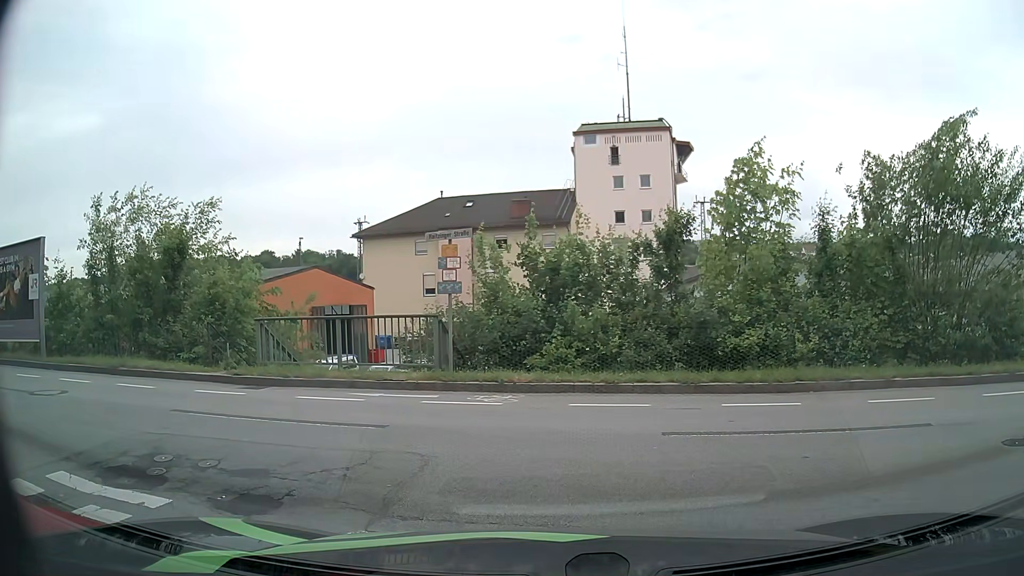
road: residential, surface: asphalt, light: Day
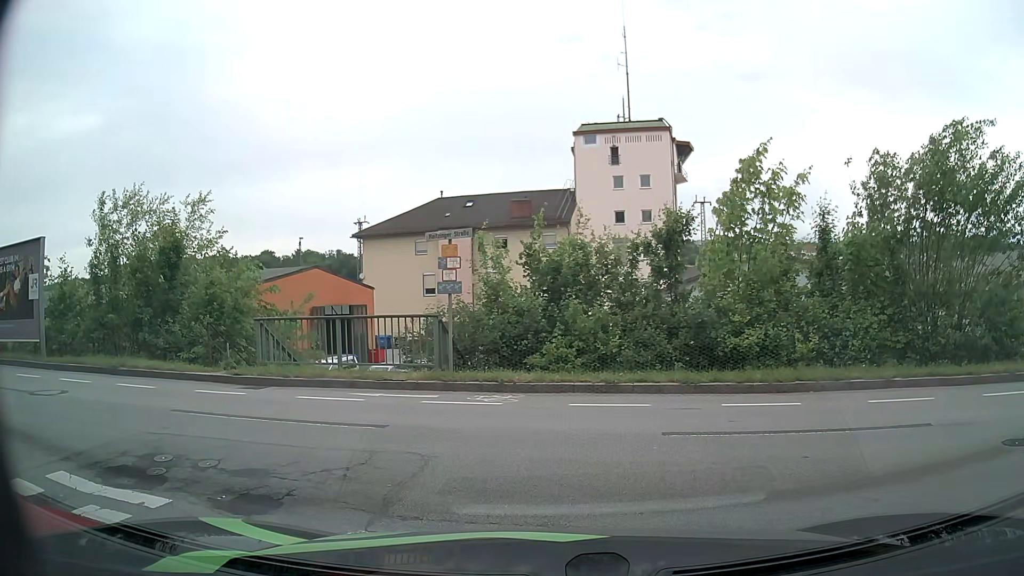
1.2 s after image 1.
(0.0, 0.0) m; 0°
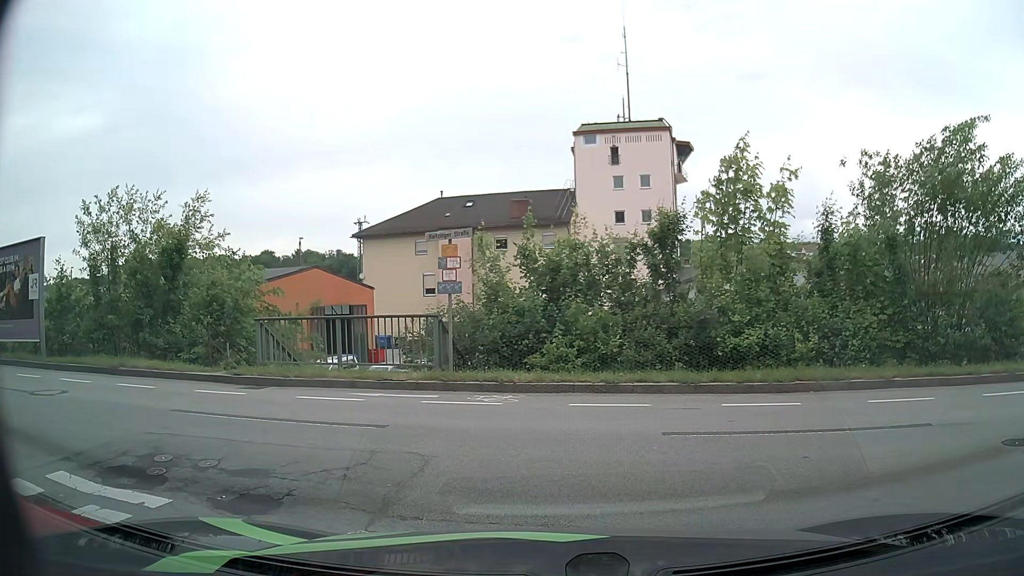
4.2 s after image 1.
(0.0, 0.0) m; 0°
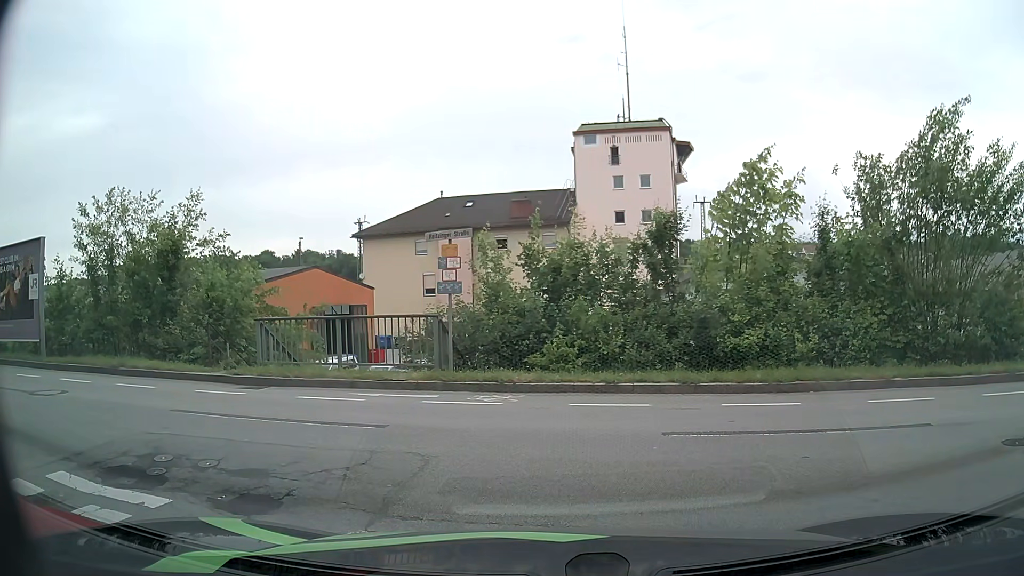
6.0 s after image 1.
(0.0, 0.0) m; 0°
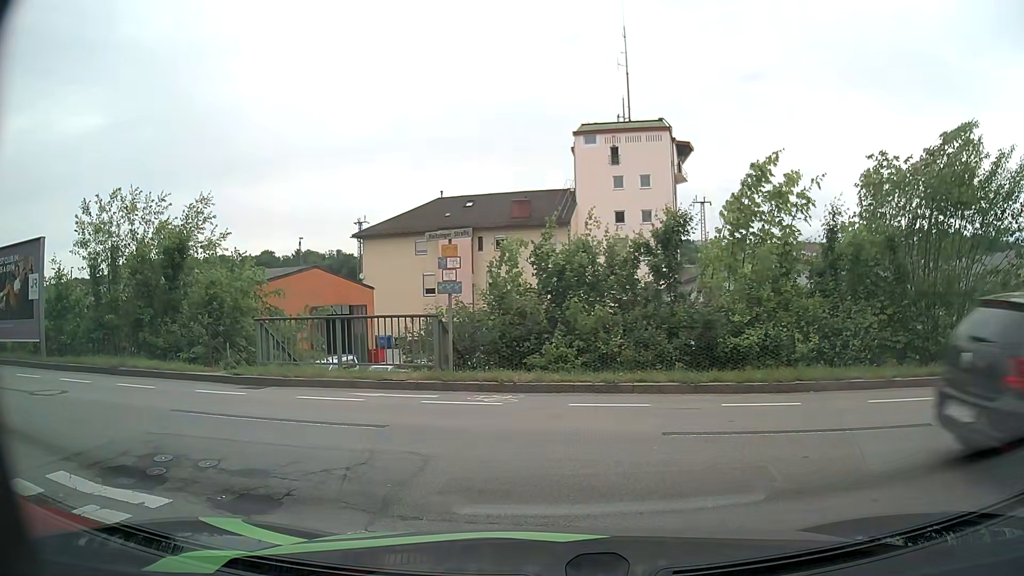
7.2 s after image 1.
(0.0, 0.0) m; 0°
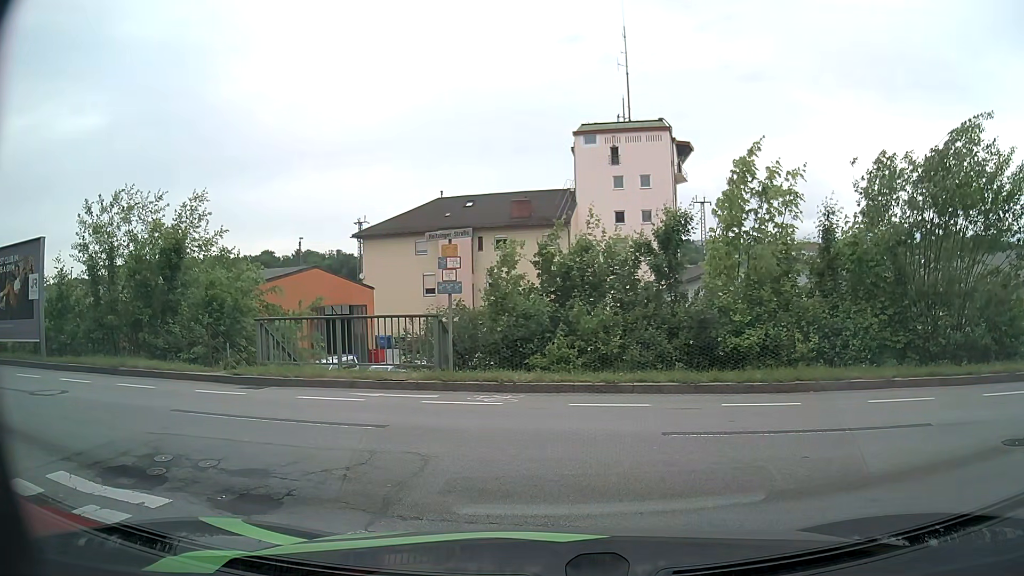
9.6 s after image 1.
(0.0, 0.0) m; 0°
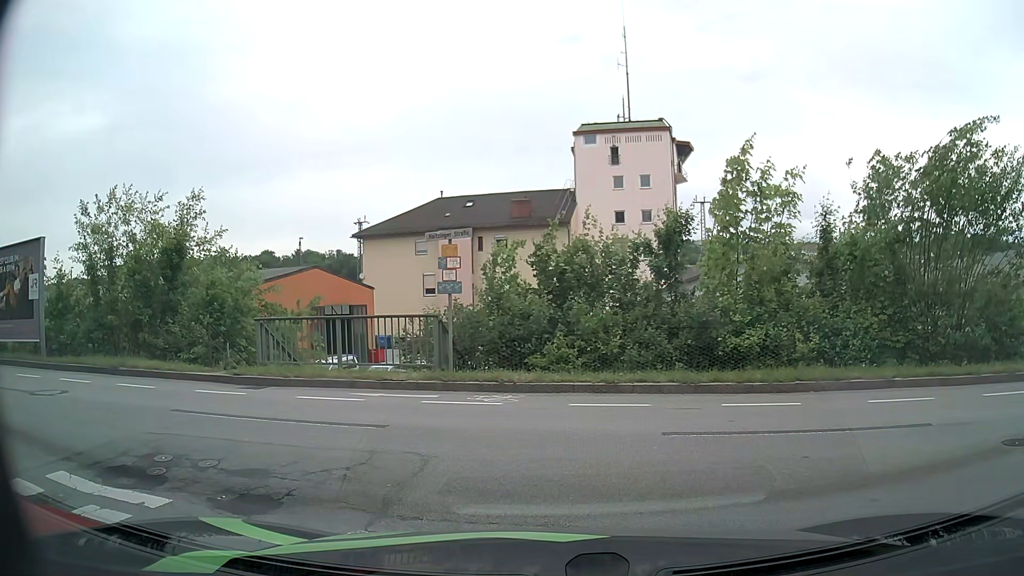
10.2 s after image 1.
(0.0, 0.0) m; 0°
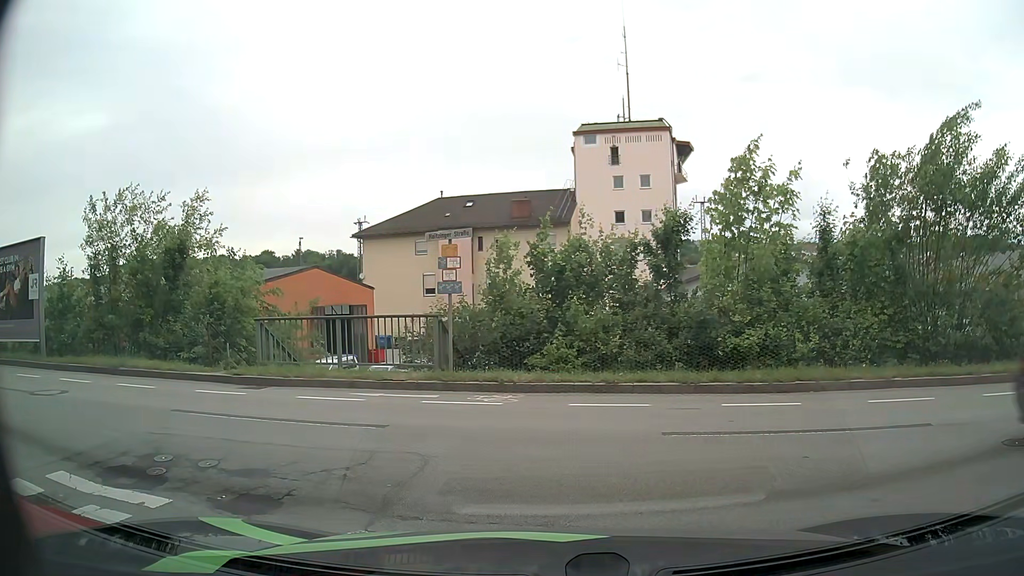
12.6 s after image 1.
(0.0, 0.0) m; 0°
(-5, +8) (-14, +11) (-24, +13) (-34, +14) (-44, +15) (-54, +16) (-64, +17) (-74, +18) (-84, +20) (-93, +21) m
